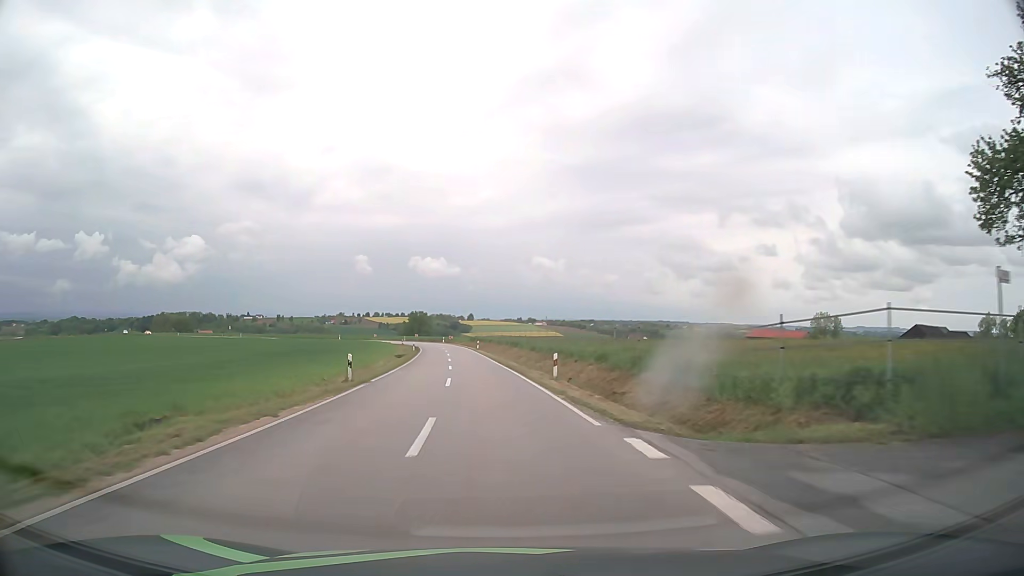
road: tertiary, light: Day
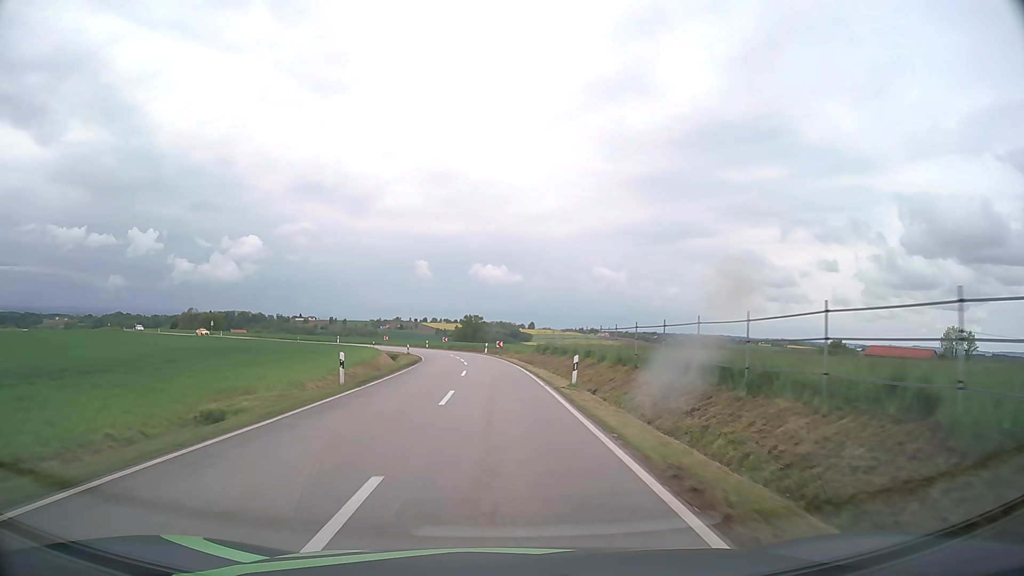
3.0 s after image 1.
(-3.3, +53.7) m; -5°
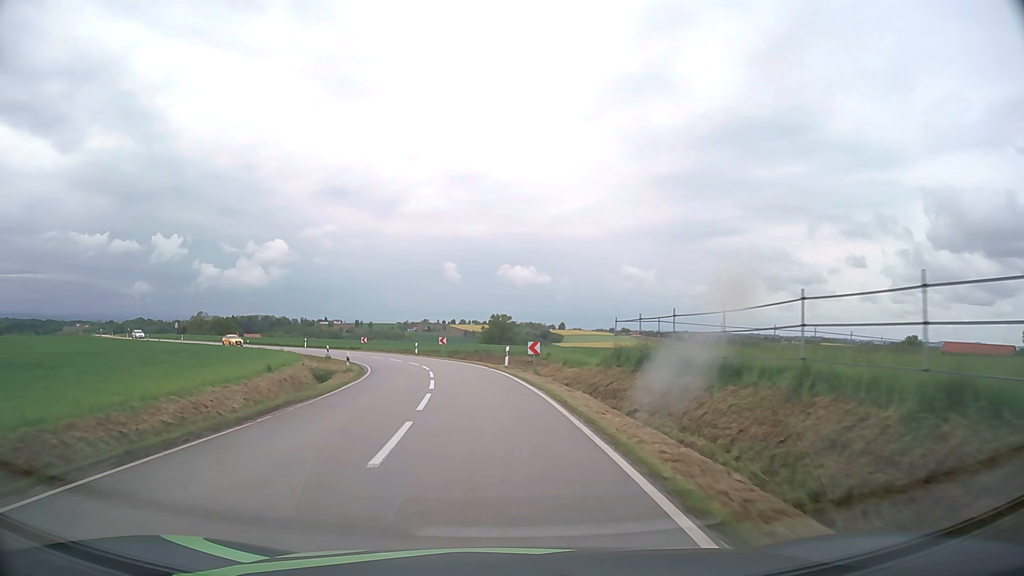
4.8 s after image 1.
(-0.4, +31.2) m; -2°
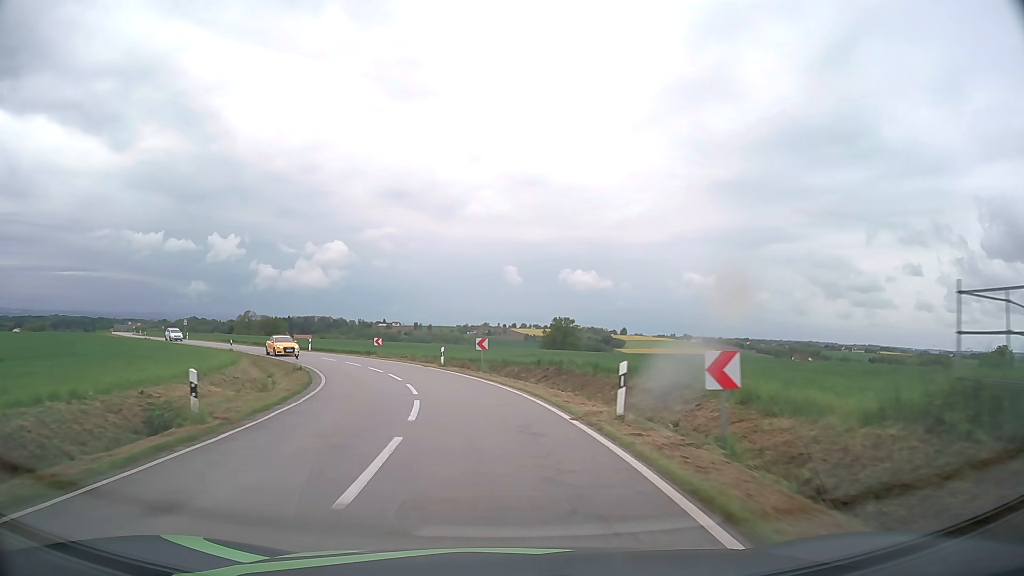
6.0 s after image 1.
(-0.8, +19.5) m; -5°
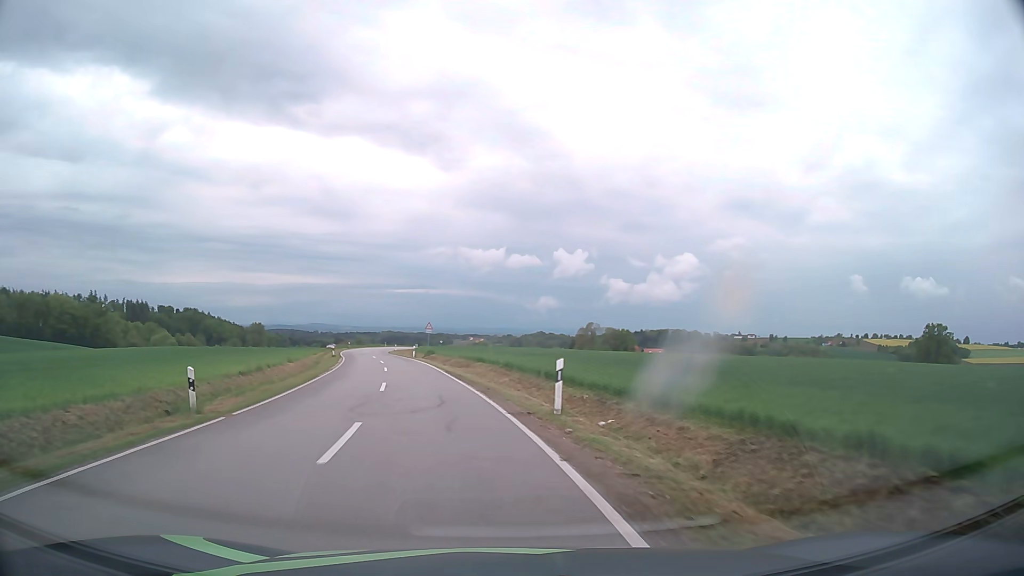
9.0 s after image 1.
(-10.4, +45.0) m; -30°
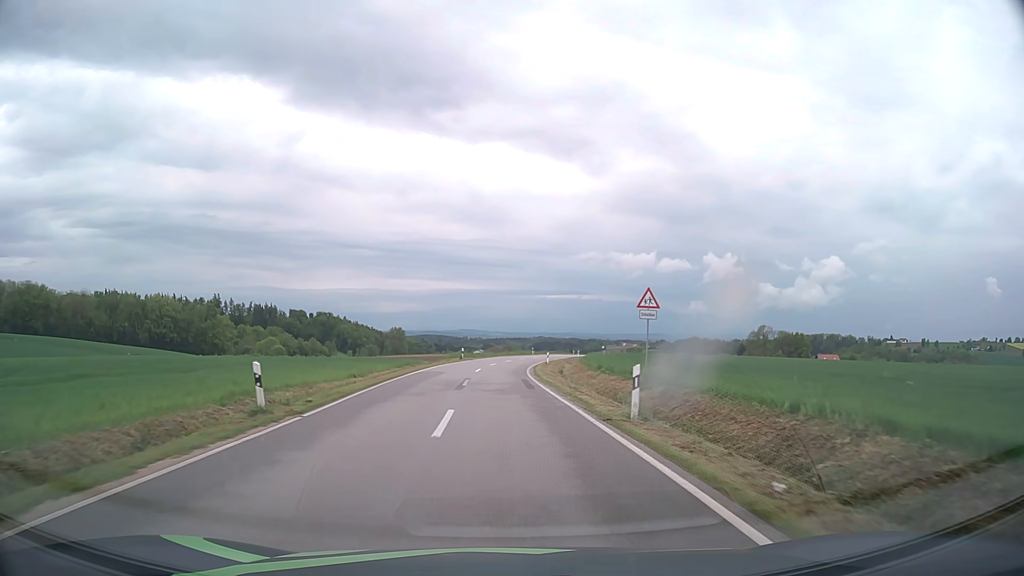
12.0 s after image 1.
(-7.5, +45.4) m; -13°
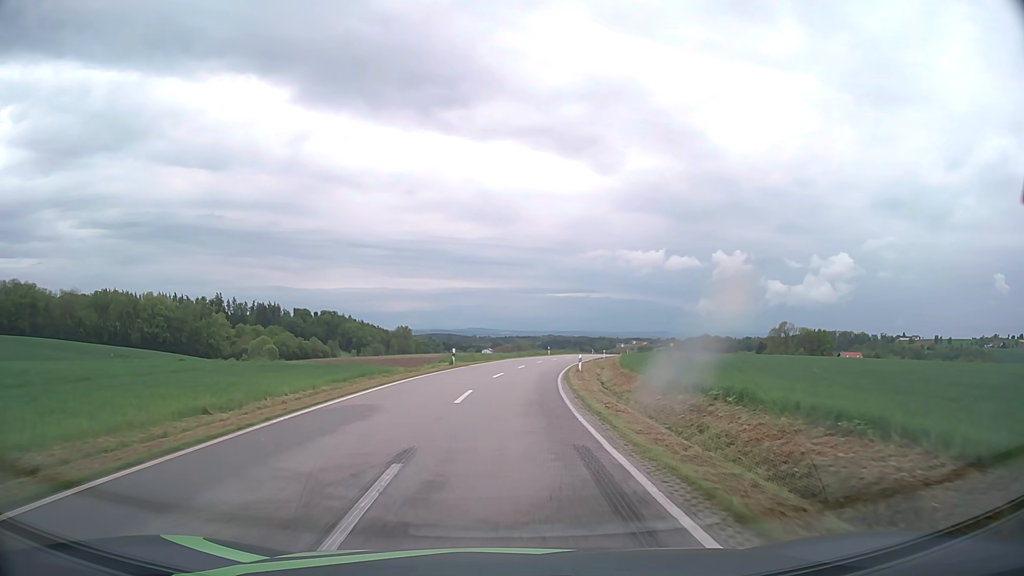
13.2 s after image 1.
(-0.2, +18.4) m; -1°
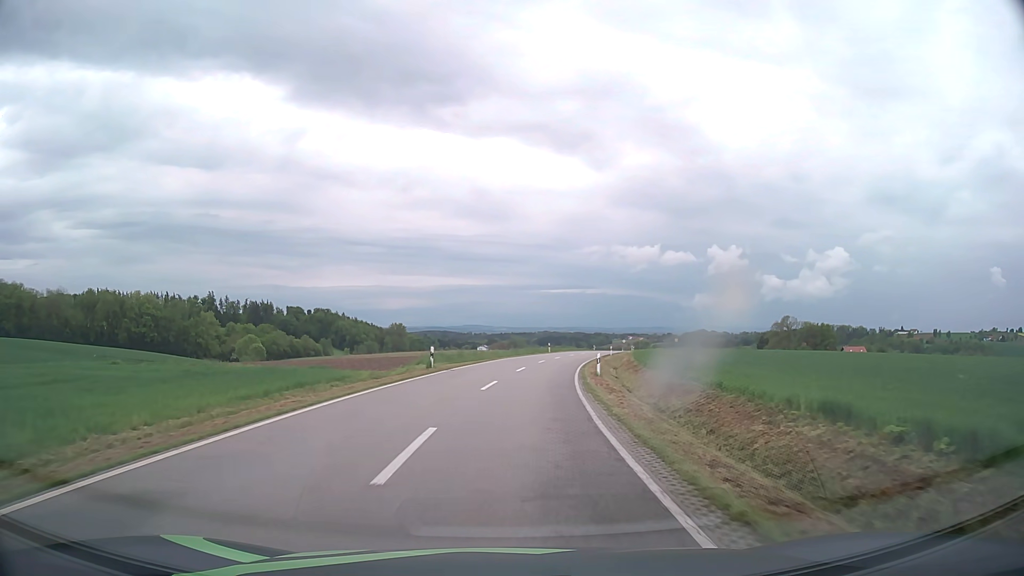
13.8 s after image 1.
(0.0, +9.2) m; 0°
(0, +10) (+1, +20) (+1, +30) (+3, +40) (+4, +50) (+6, +60) (+8, +69) (+10, +79) (+12, +89) (+14, +99) m
